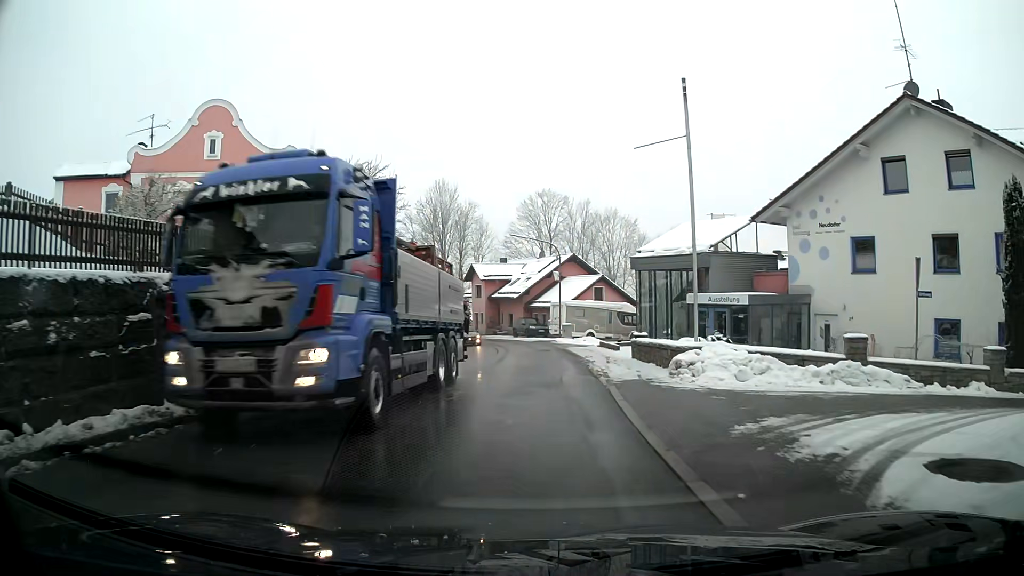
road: primary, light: Day
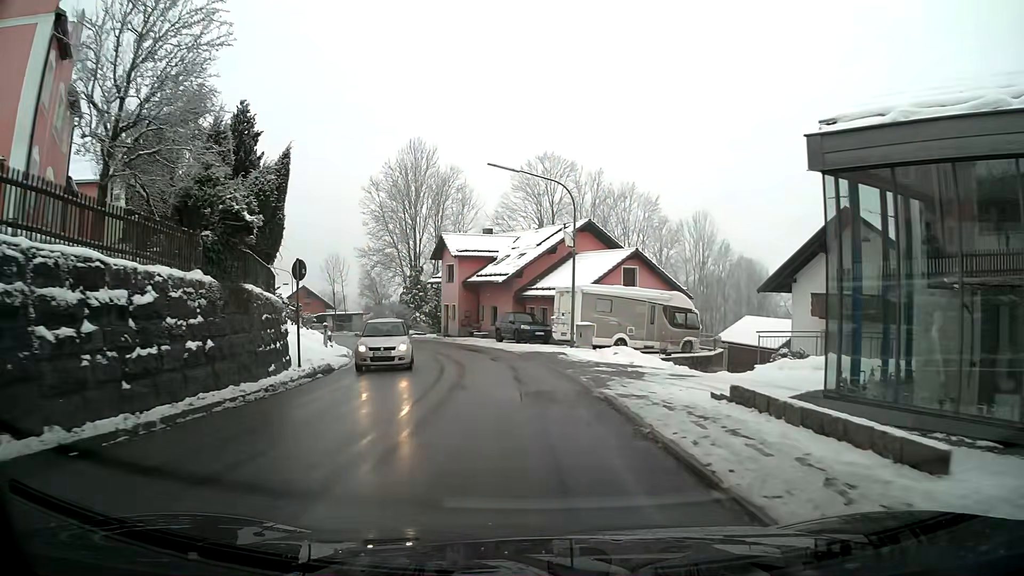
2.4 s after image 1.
(+0.1, +20.6) m; 0°
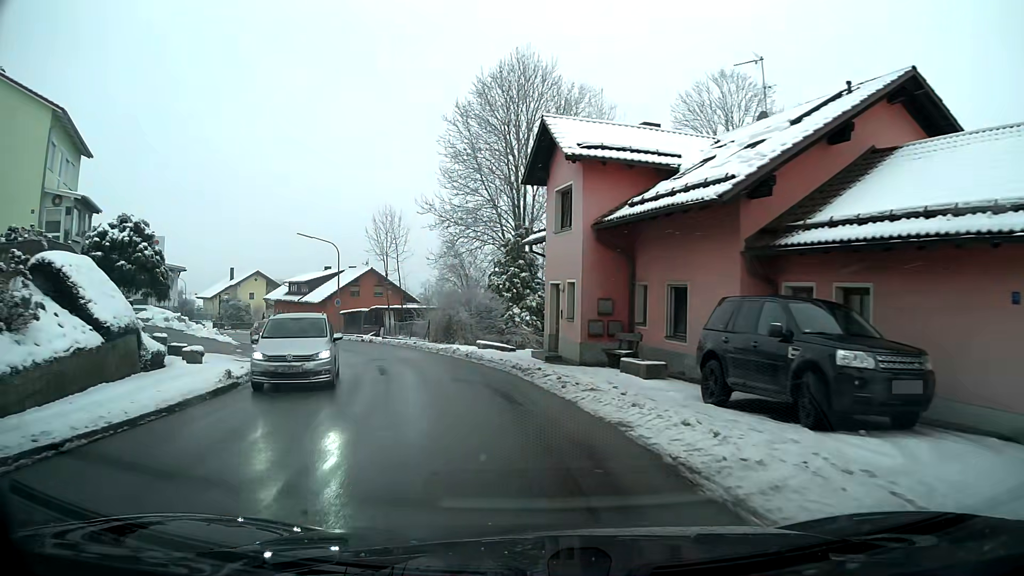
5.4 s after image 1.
(-2.5, +27.6) m; -13°
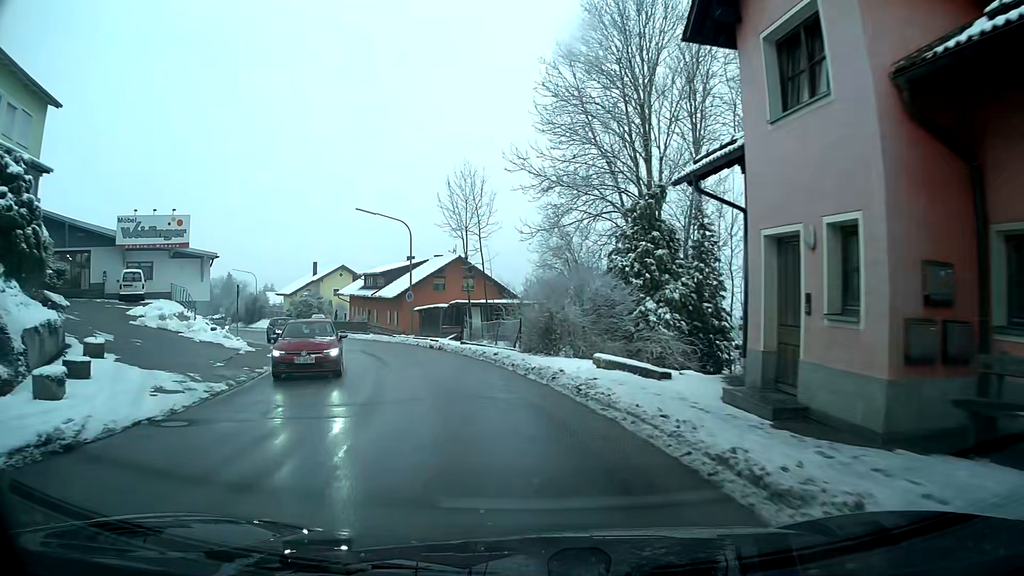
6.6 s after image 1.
(-0.9, +11.7) m; -9°
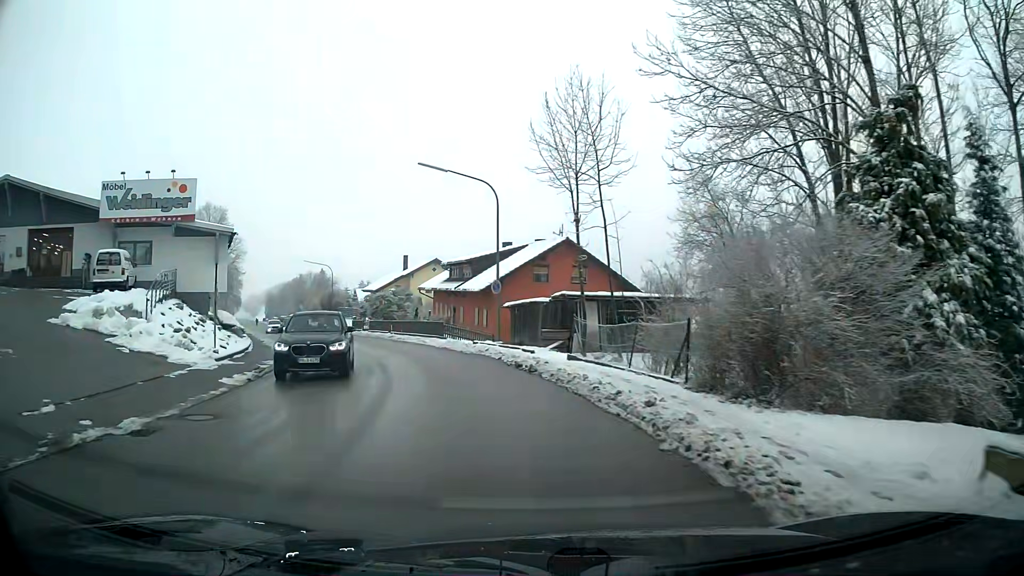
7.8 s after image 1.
(-1.0, +12.1) m; -9°
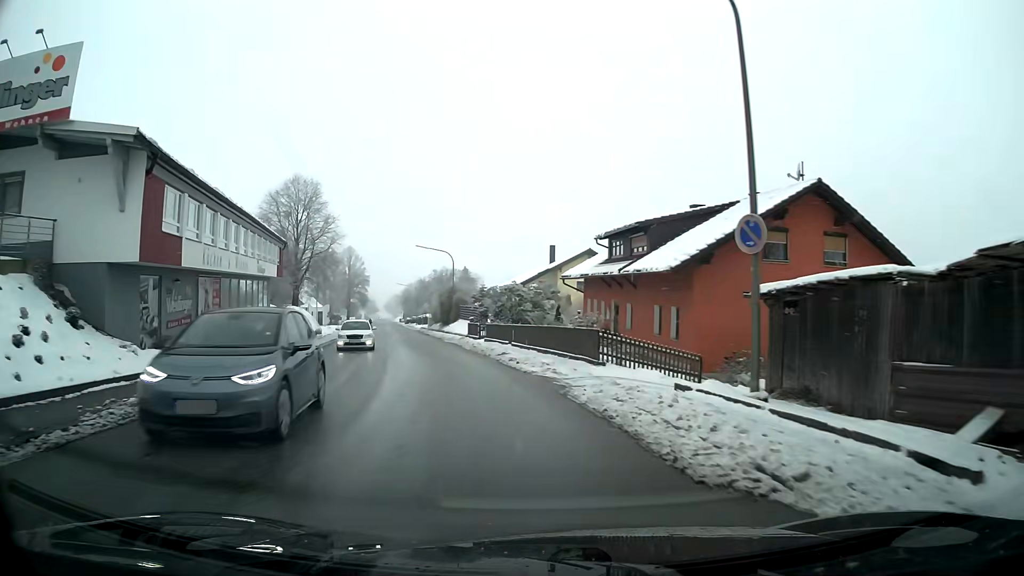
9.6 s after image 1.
(-2.2, +19.1) m; -13°
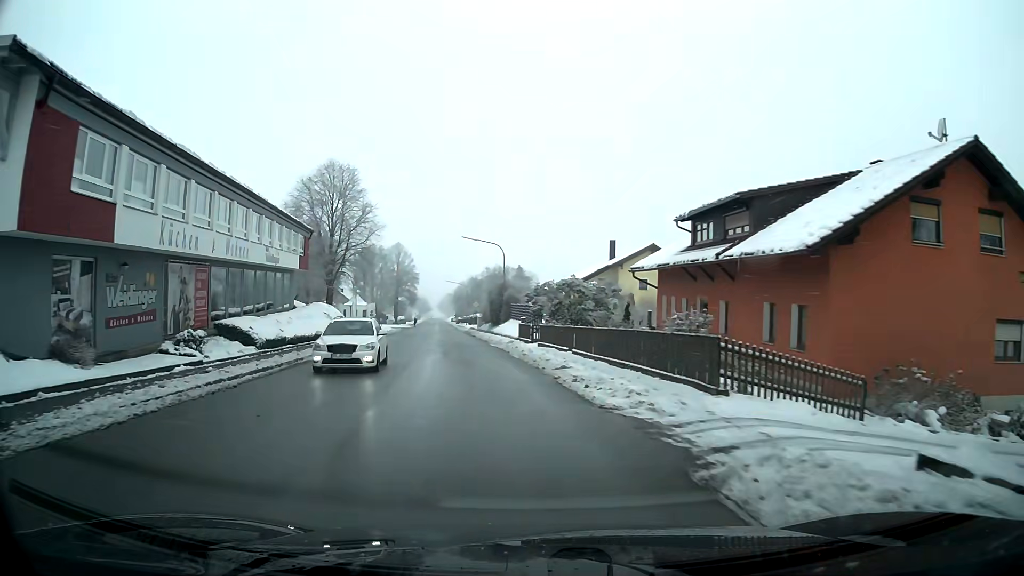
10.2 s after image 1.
(-0.3, +6.7) m; -4°
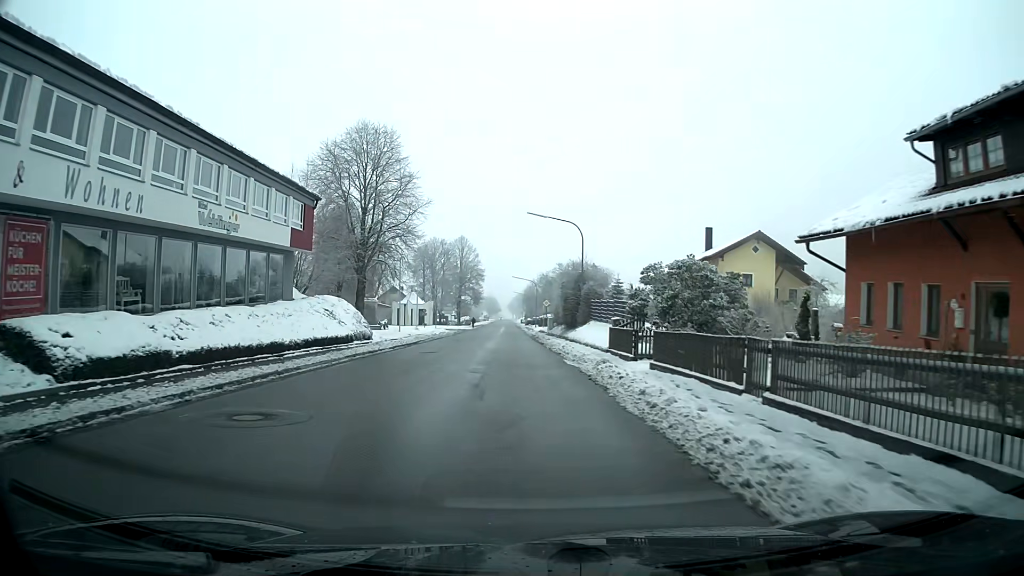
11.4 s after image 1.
(-0.7, +13.7) m; -5°
(0, +10) (0, +20) (-1, +30) (-1, +40) (-1, +50) (-1, +60) (-2, +70) (-2, +80) (-2, +90) (-3, +100) m
